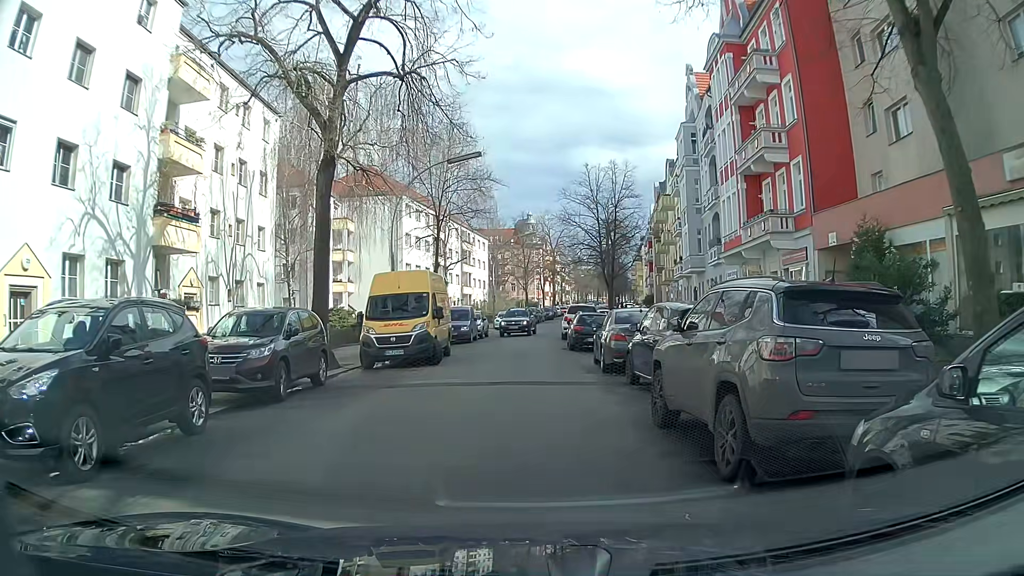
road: residential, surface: asphalt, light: Day
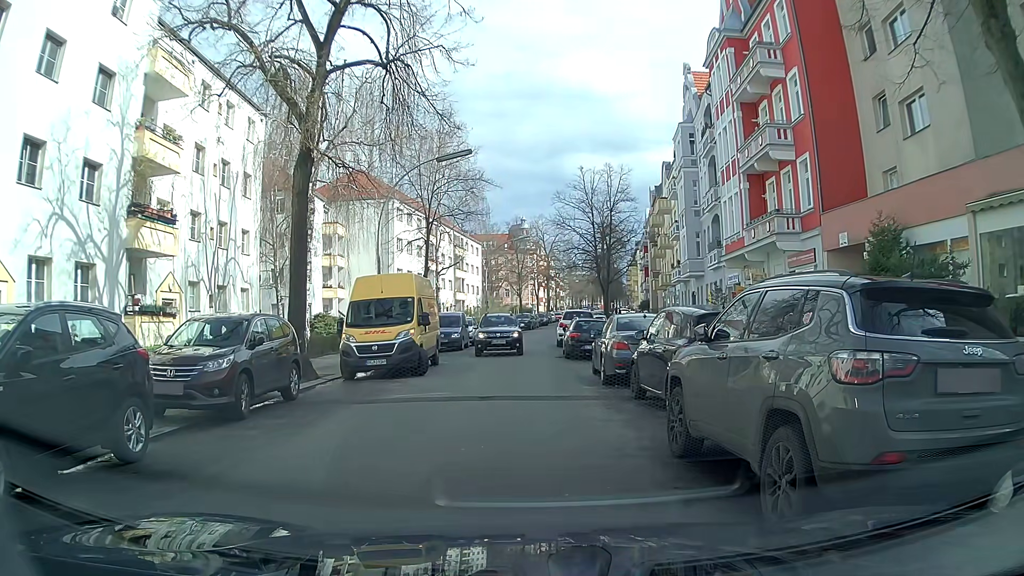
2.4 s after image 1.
(+0.1, +1.3) m; +3°
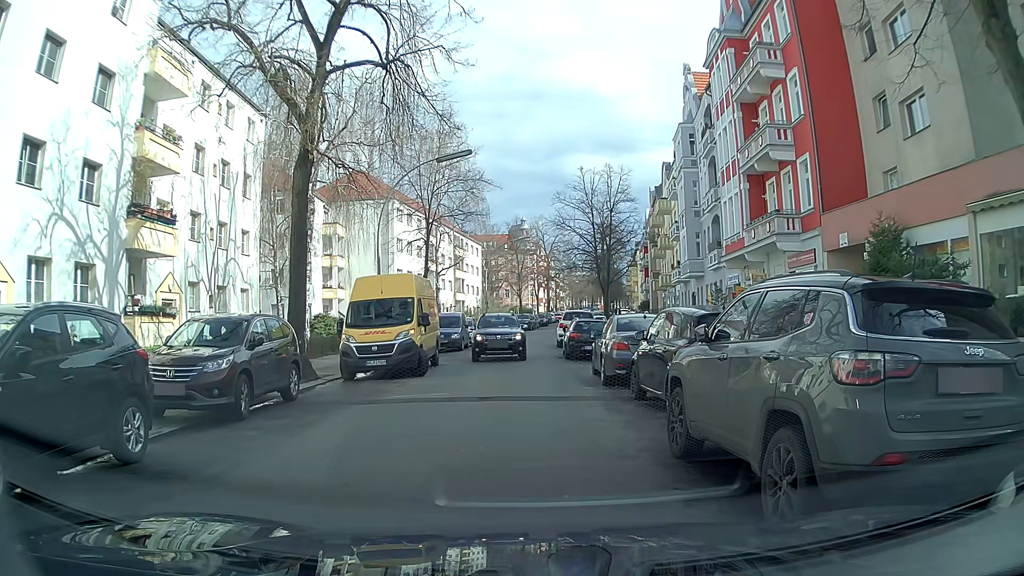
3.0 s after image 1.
(0.0, 0.0) m; 0°
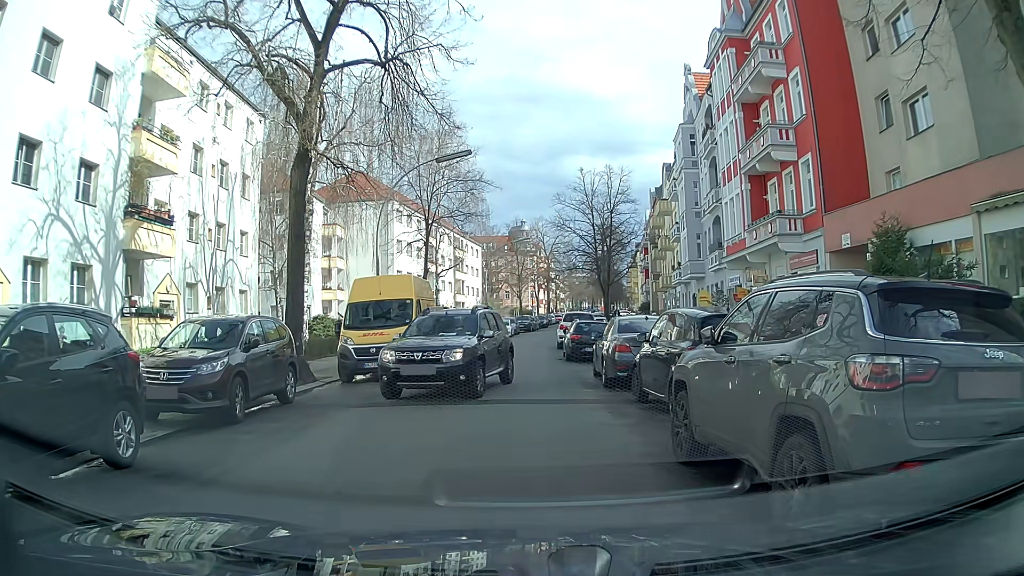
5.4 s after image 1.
(0.0, +0.2) m; 0°
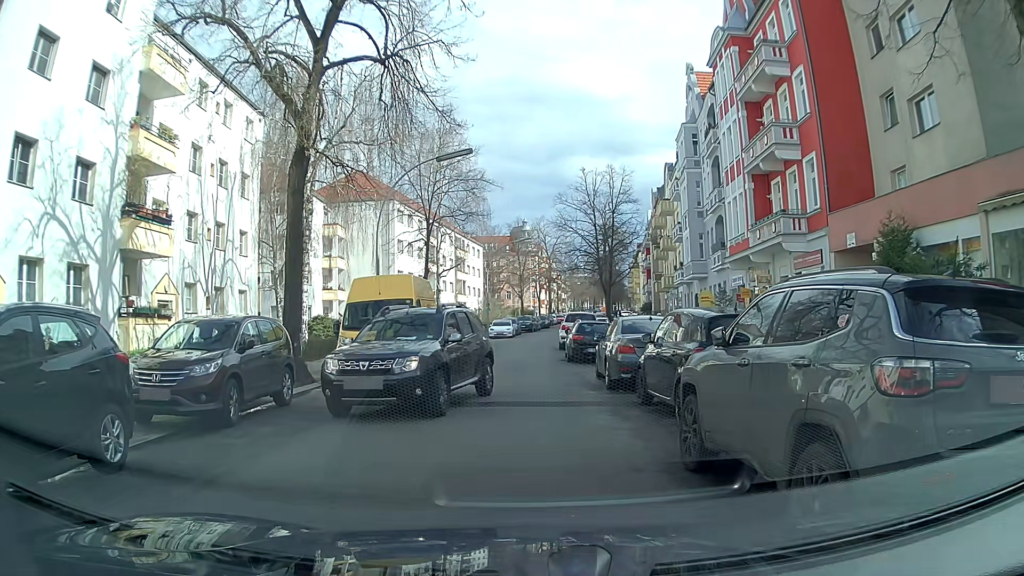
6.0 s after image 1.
(0.0, +0.3) m; 0°
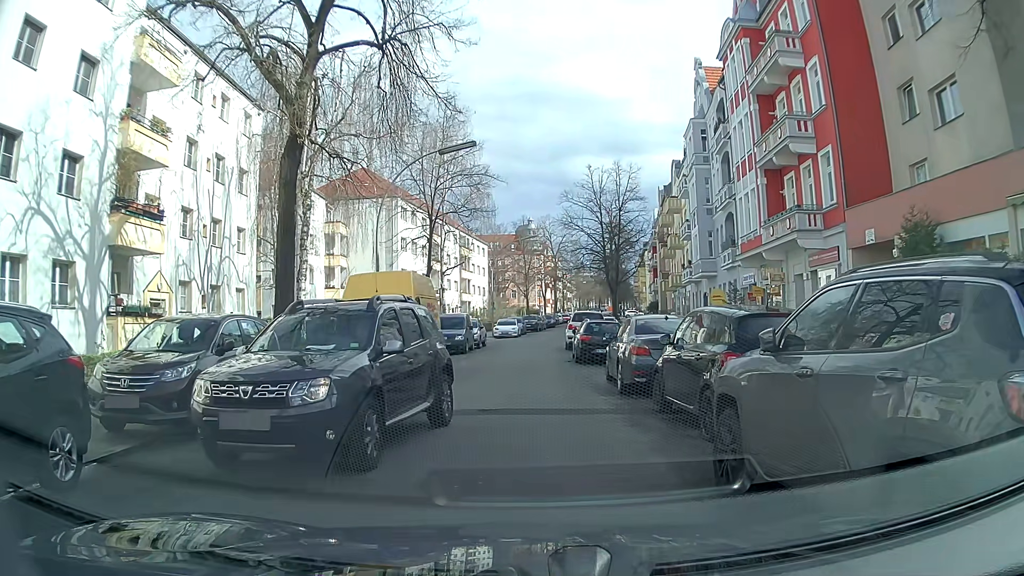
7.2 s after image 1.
(0.0, +1.0) m; 0°
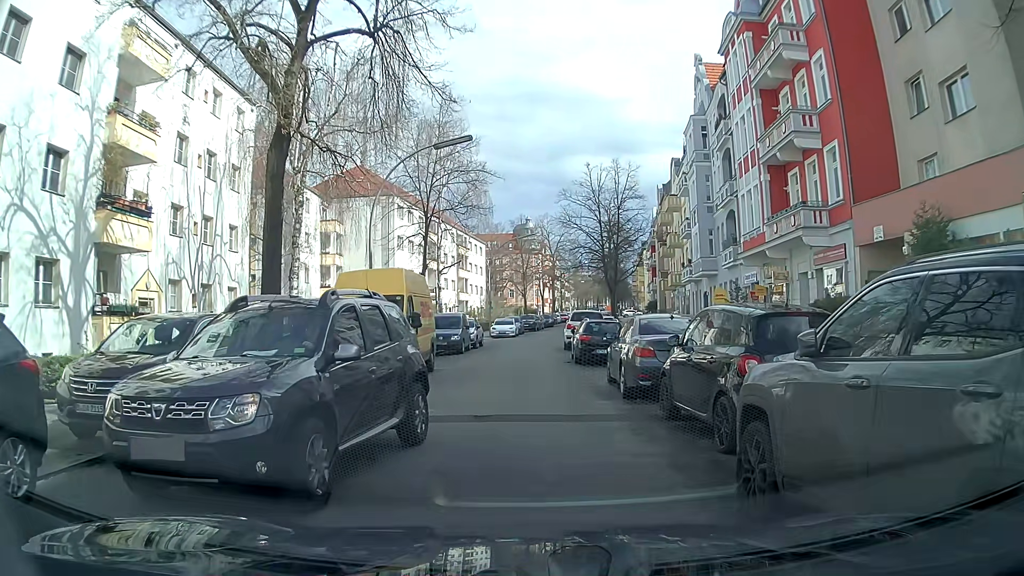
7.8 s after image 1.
(0.0, +0.8) m; -1°
